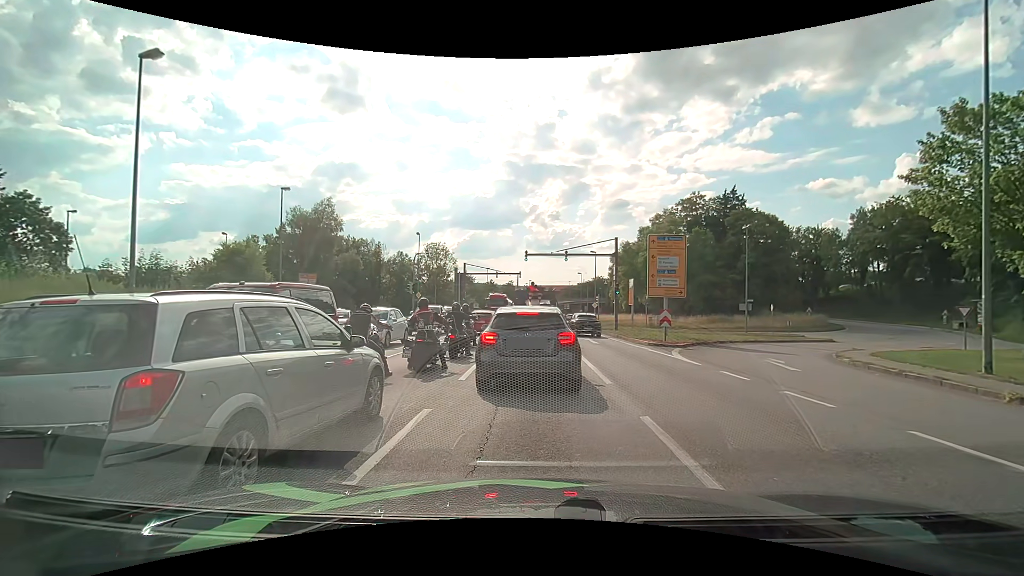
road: primary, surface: asphalt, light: Day
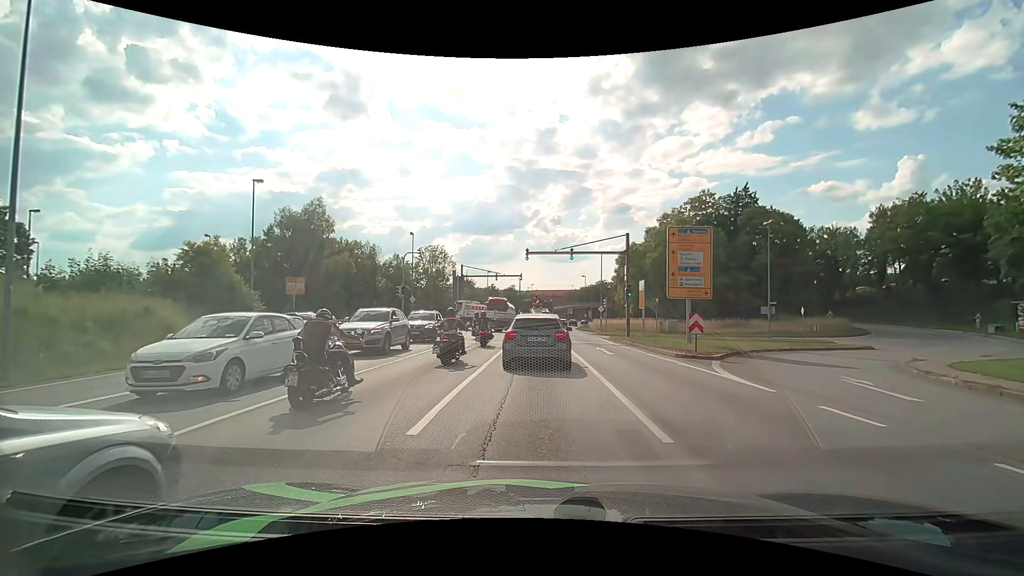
(0.0, +4.3) m; +1°
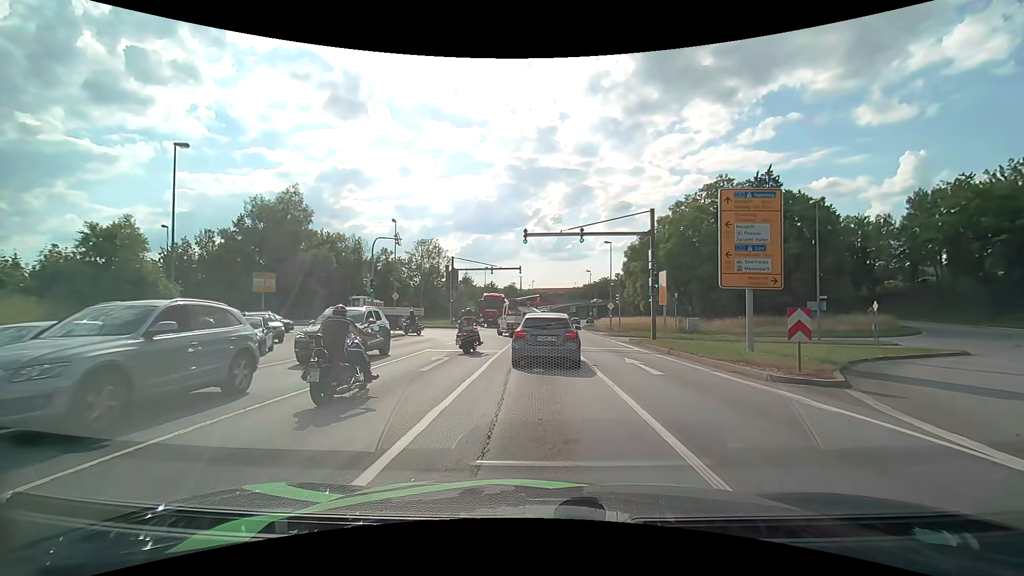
(-0.1, +7.4) m; -1°
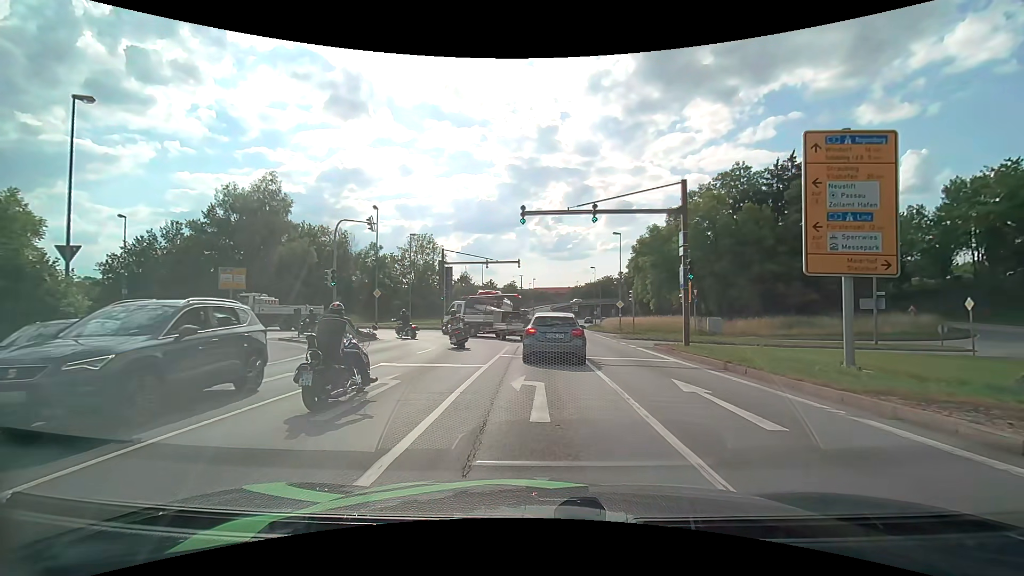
(-0.1, +5.8) m; -1°
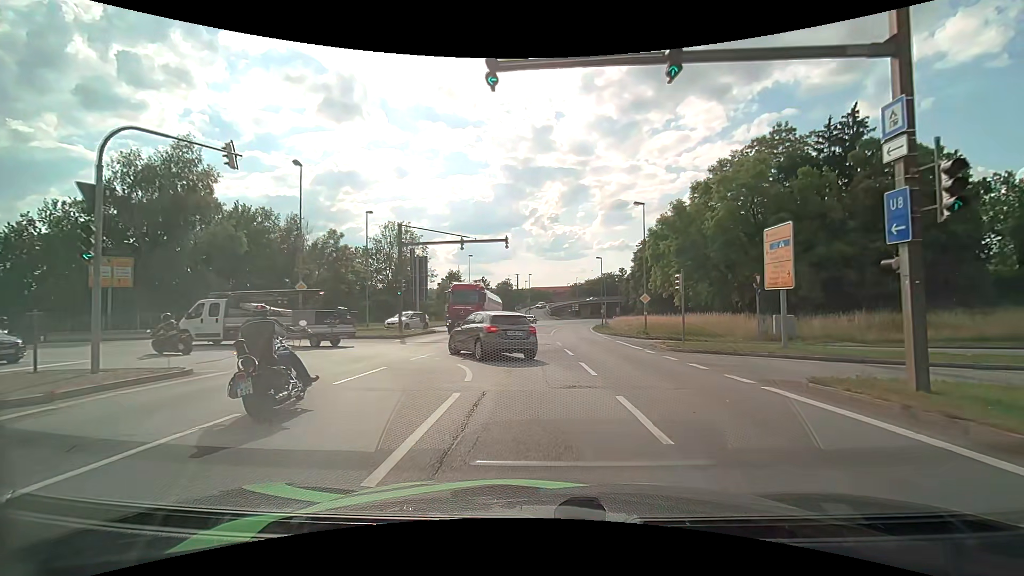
(+0.1, +13.3) m; 0°
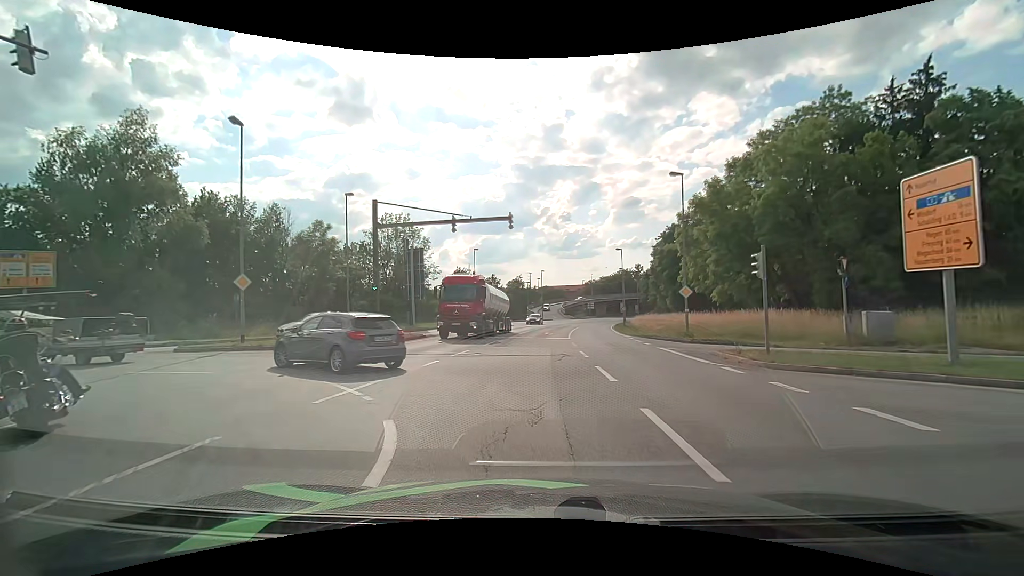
(0.0, +7.1) m; -2°
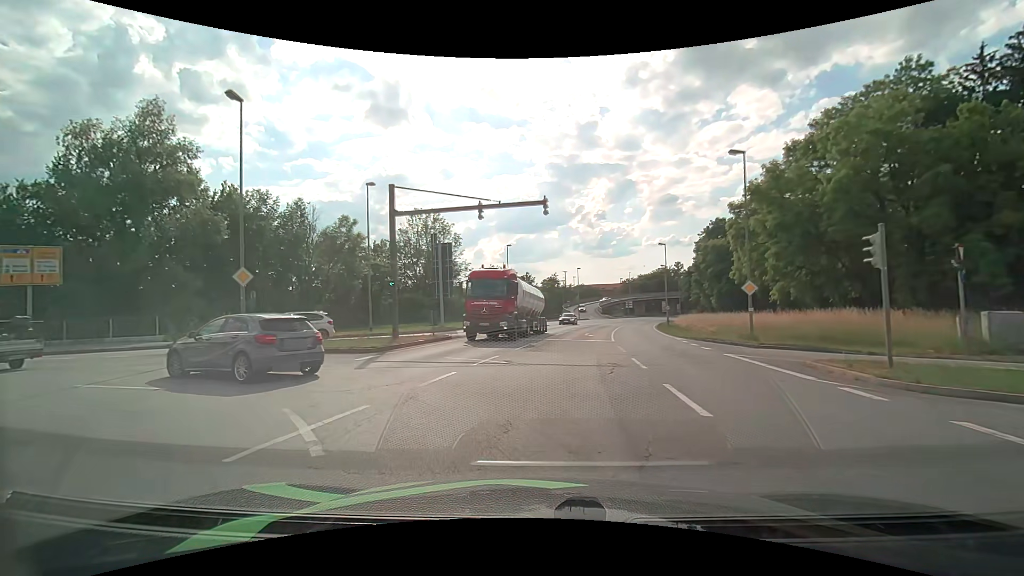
(0.0, +3.3) m; -5°
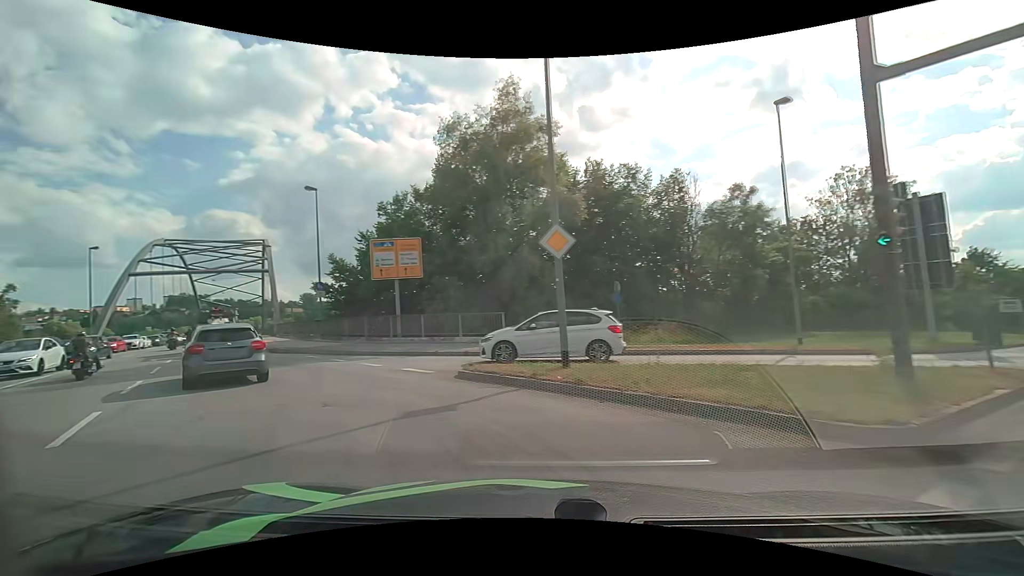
(-3.3, +11.6) m; -41°
(-4, +9) (-10, +17) (-16, +25) (-22, +33) (-27, +41) (-32, +50) (-38, +59) (-43, +67) (-48, +76) (-53, +84) m
